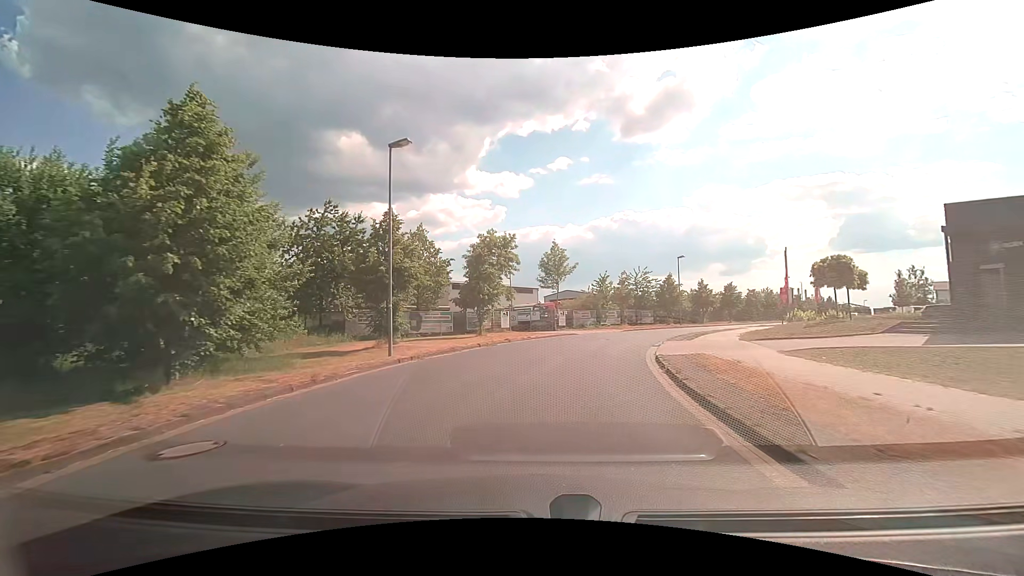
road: residential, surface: asphalt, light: Day
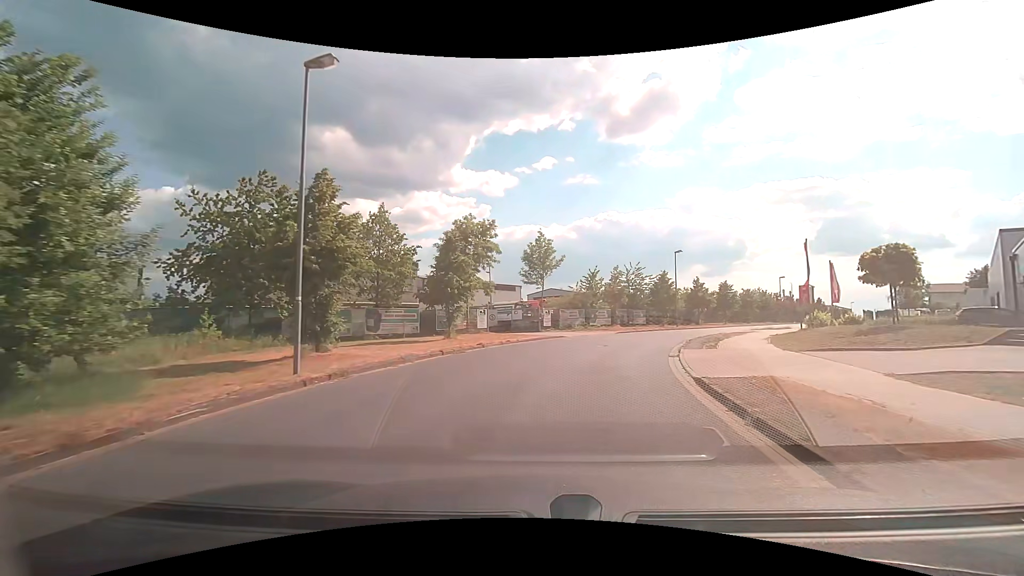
(+0.1, +5.6) m; +2°
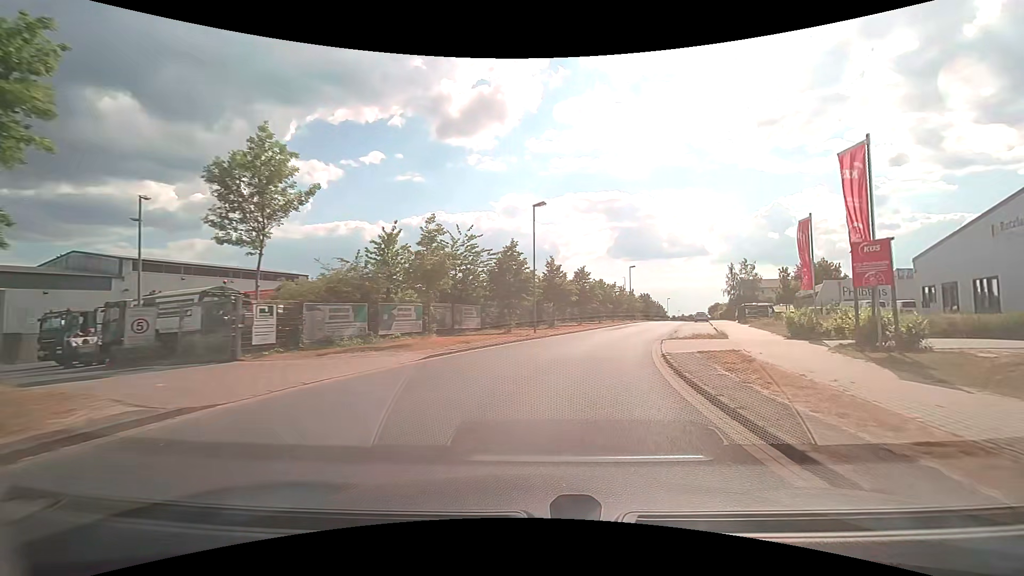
(+3.7, +23.3) m; +20°
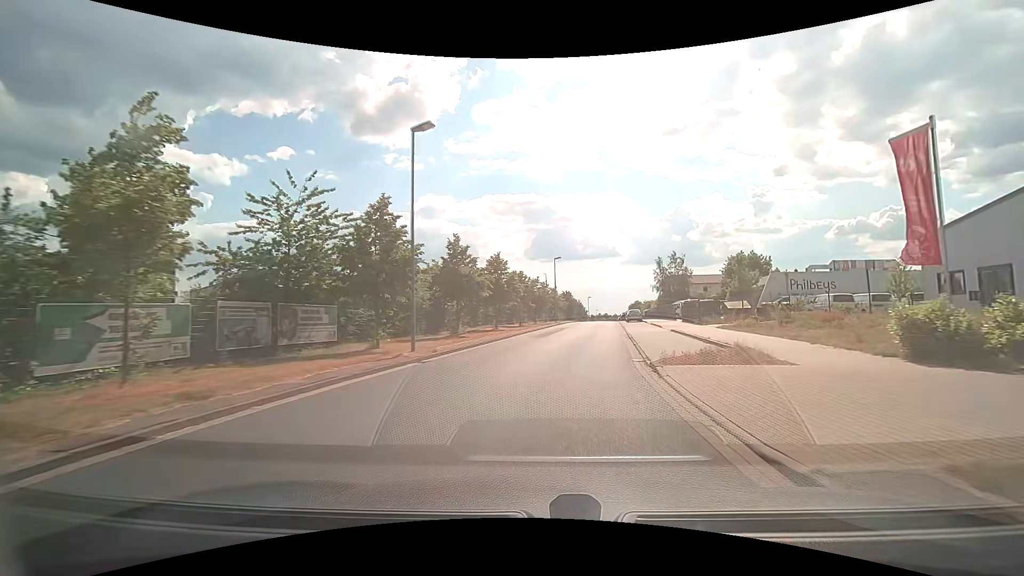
(+1.0, +12.2) m; +9°
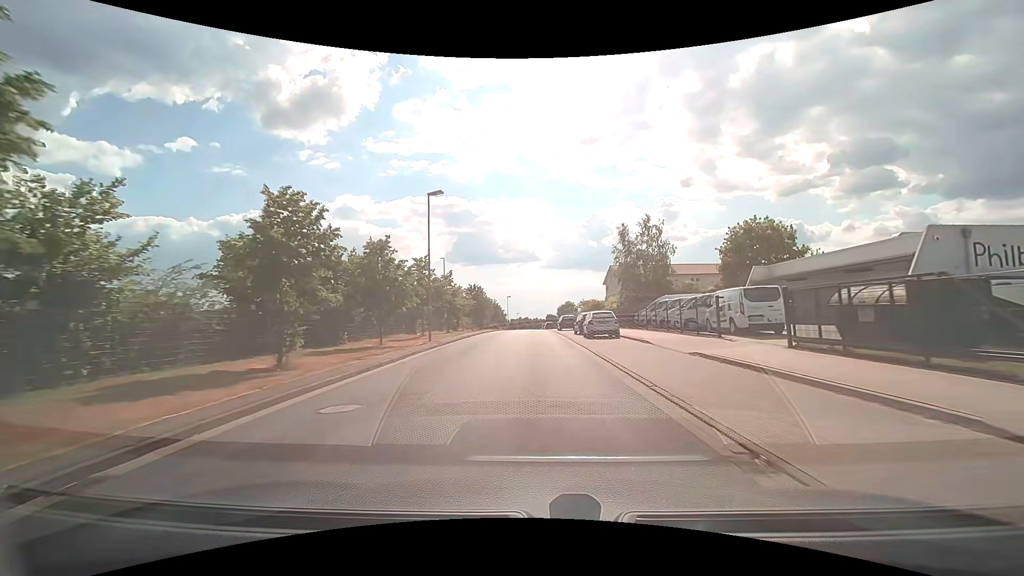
(+3.7, +33.2) m; +10°
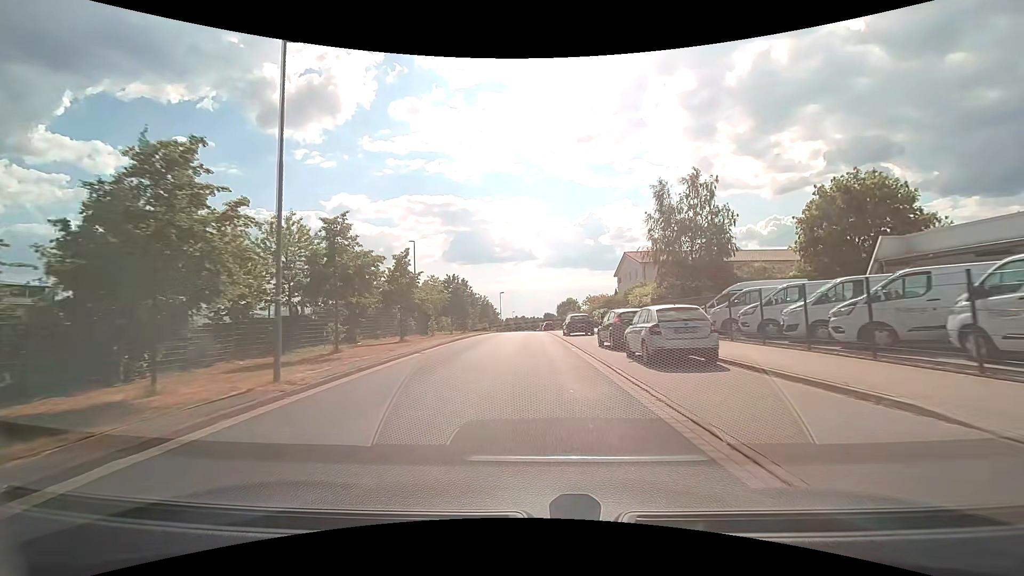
(0.0, +14.7) m; 0°
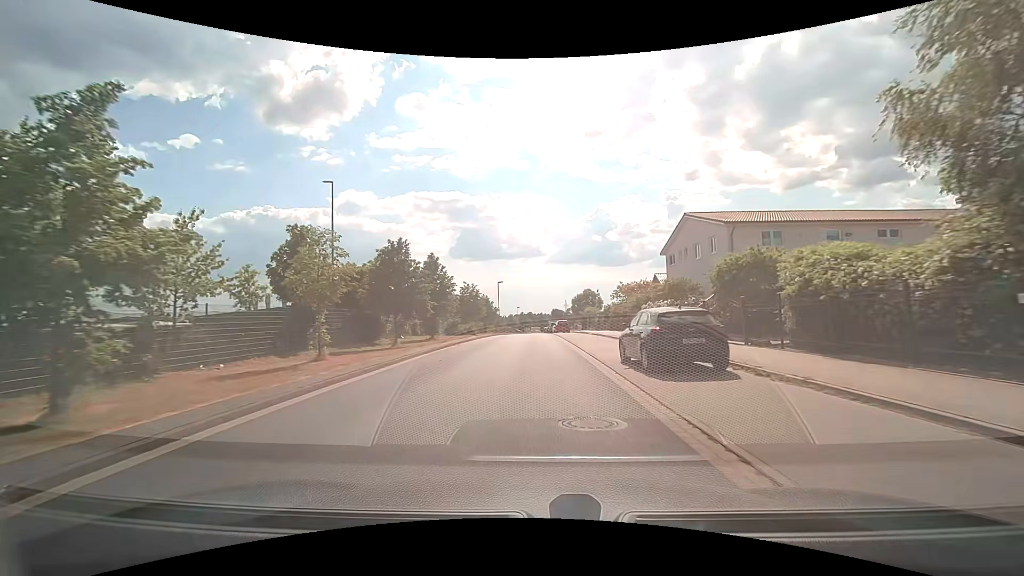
(-0.1, +22.1) m; -1°
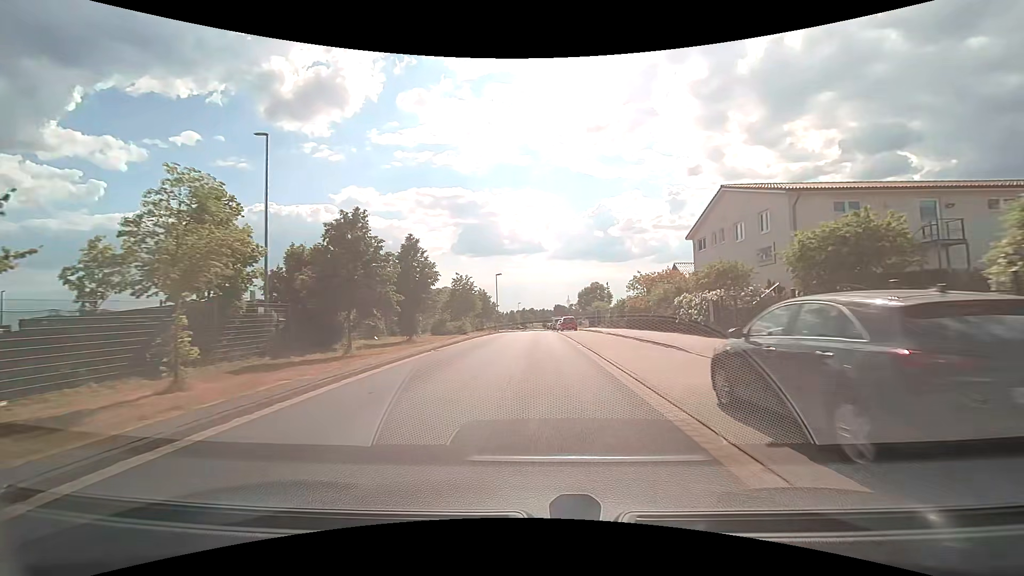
(0.0, +7.3) m; 0°
(0, +10) (0, +20) (0, +30) (0, +40) (0, +50) (0, +60) (0, +70) (0, +80) (0, +90) (0, +100) m
